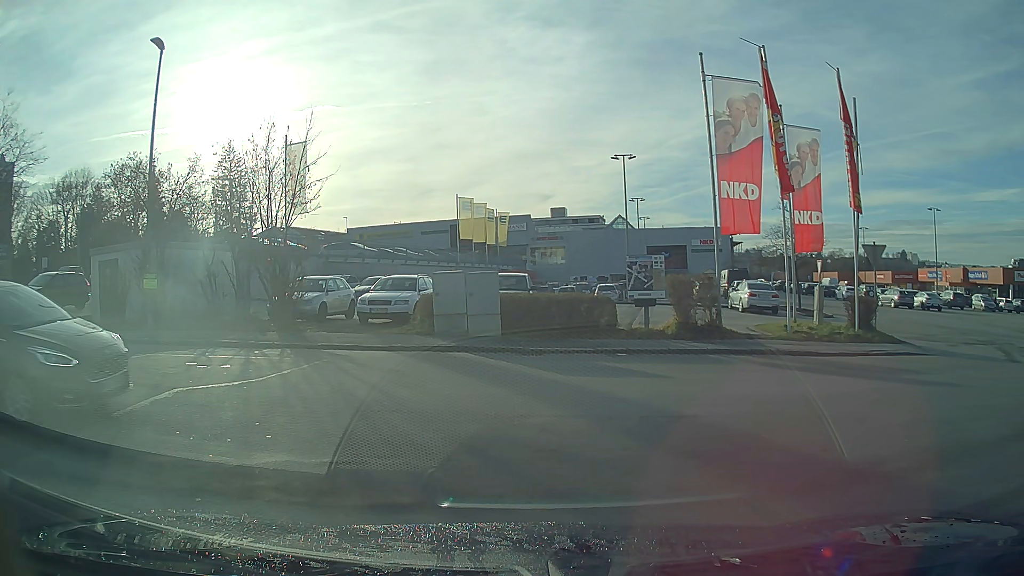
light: Day
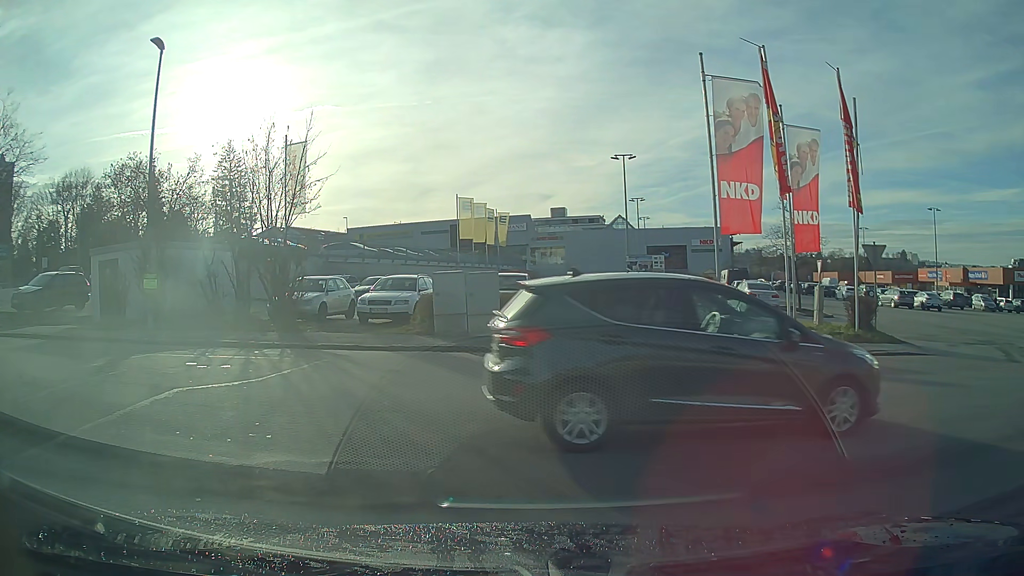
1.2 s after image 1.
(0.0, 0.0) m; 0°
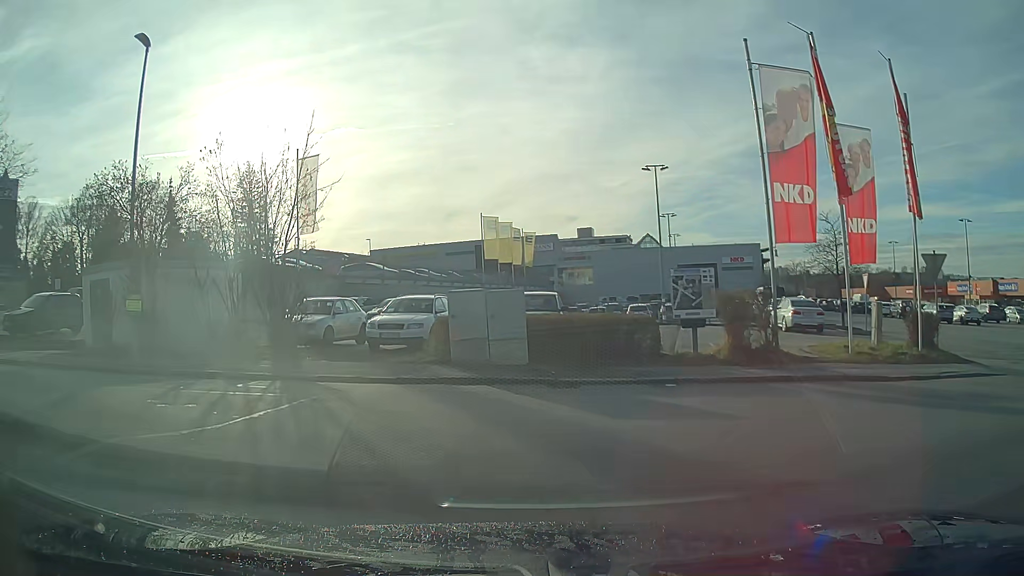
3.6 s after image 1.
(-0.1, +2.4) m; -4°
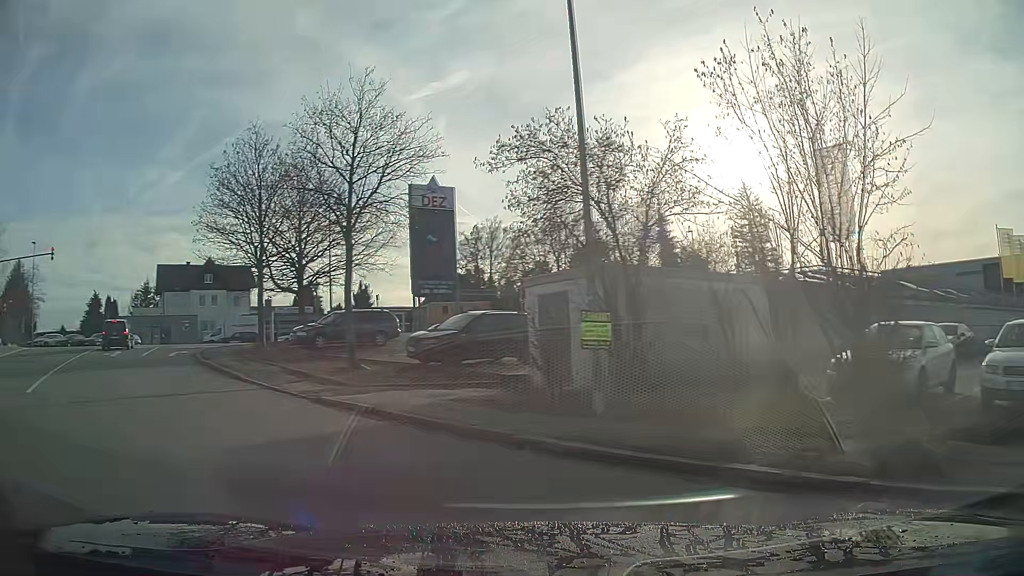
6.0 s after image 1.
(-2.7, +6.8) m; -44°
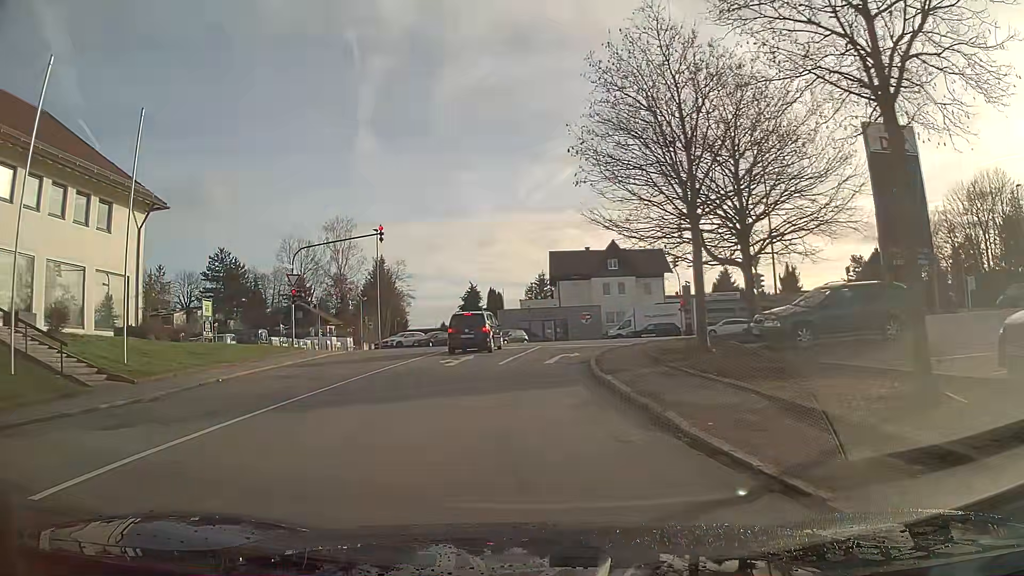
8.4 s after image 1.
(-3.8, +10.3) m; -32°
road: residential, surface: asphalt
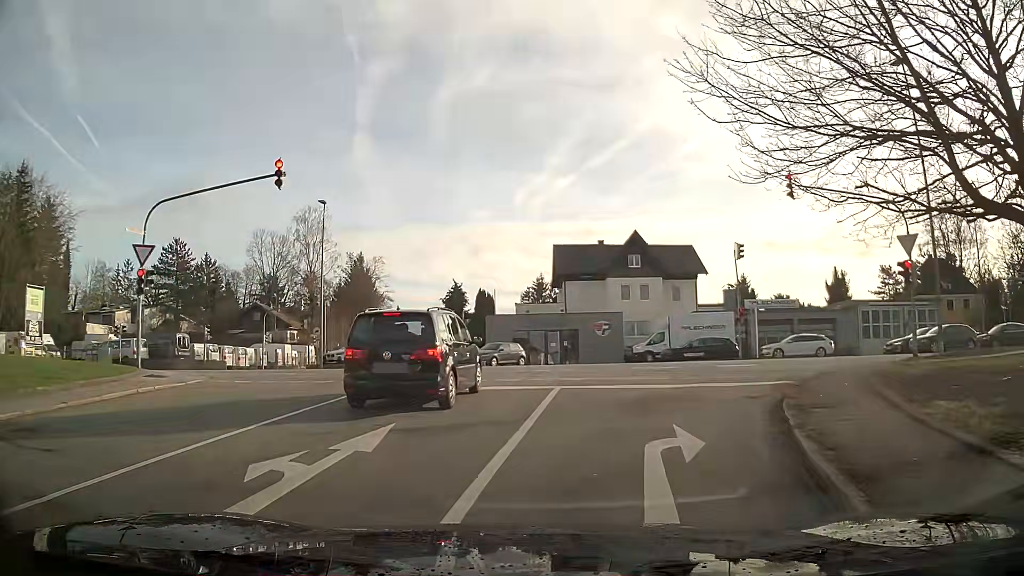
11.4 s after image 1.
(-0.2, +15.3) m; +2°
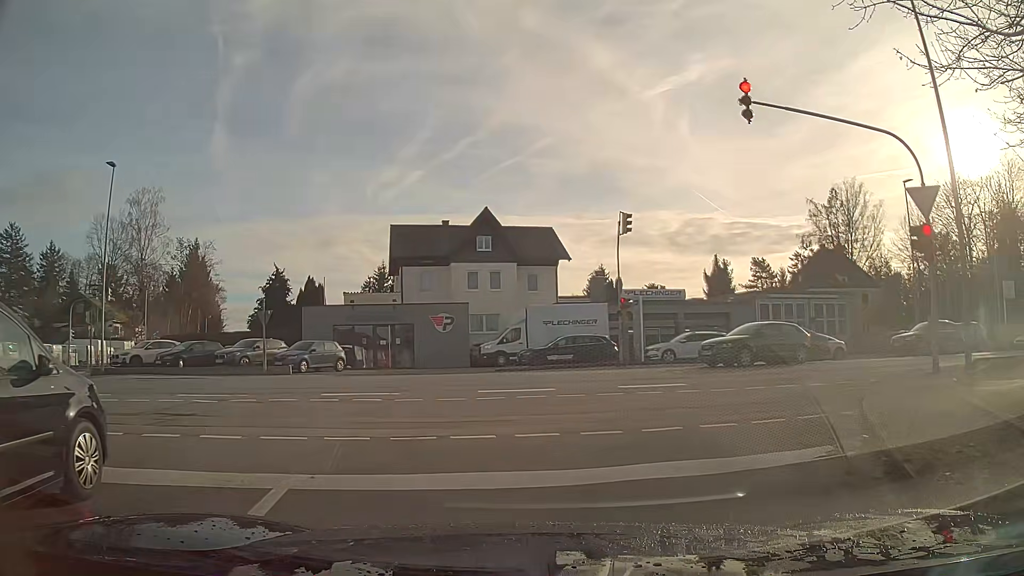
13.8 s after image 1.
(+0.8, +8.5) m; +12°
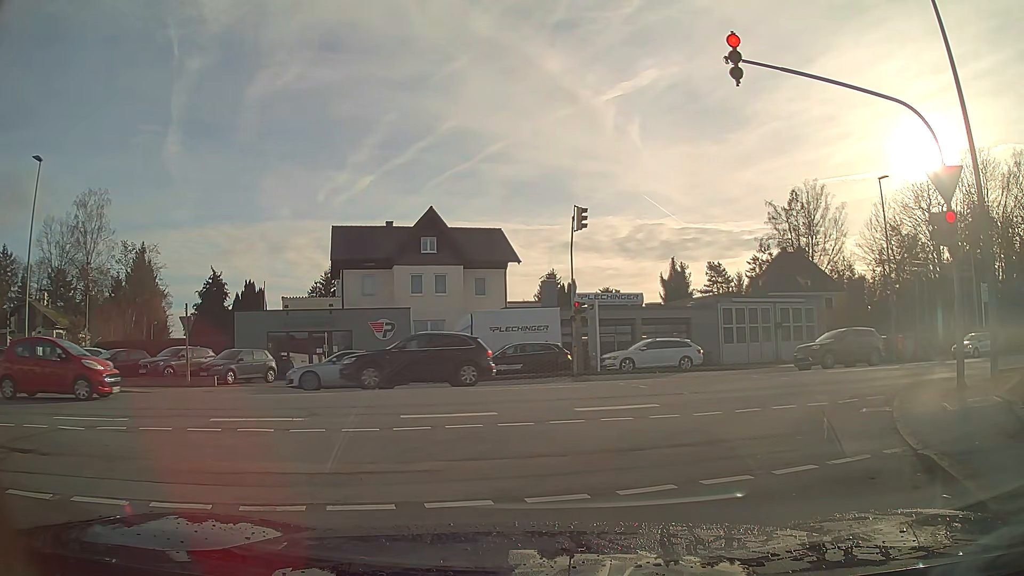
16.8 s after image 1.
(0.0, +2.6) m; +2°
